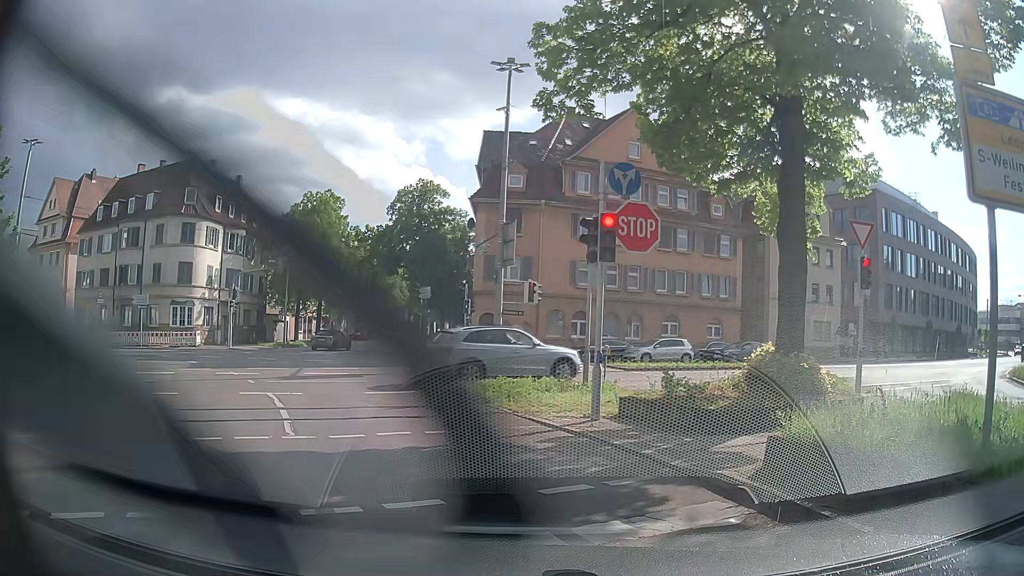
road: secondary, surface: asphalt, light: Day
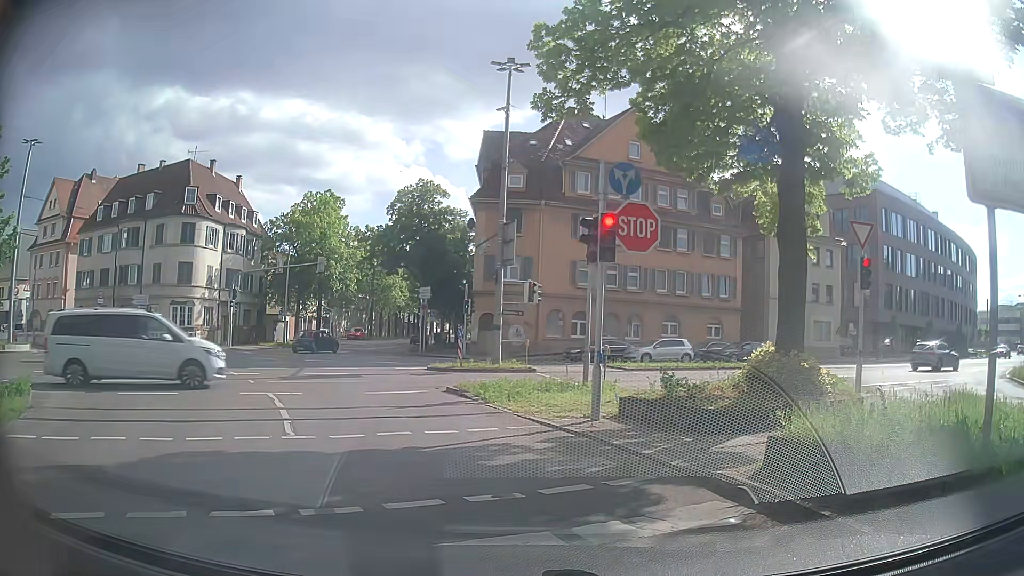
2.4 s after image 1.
(0.0, 0.0) m; 0°
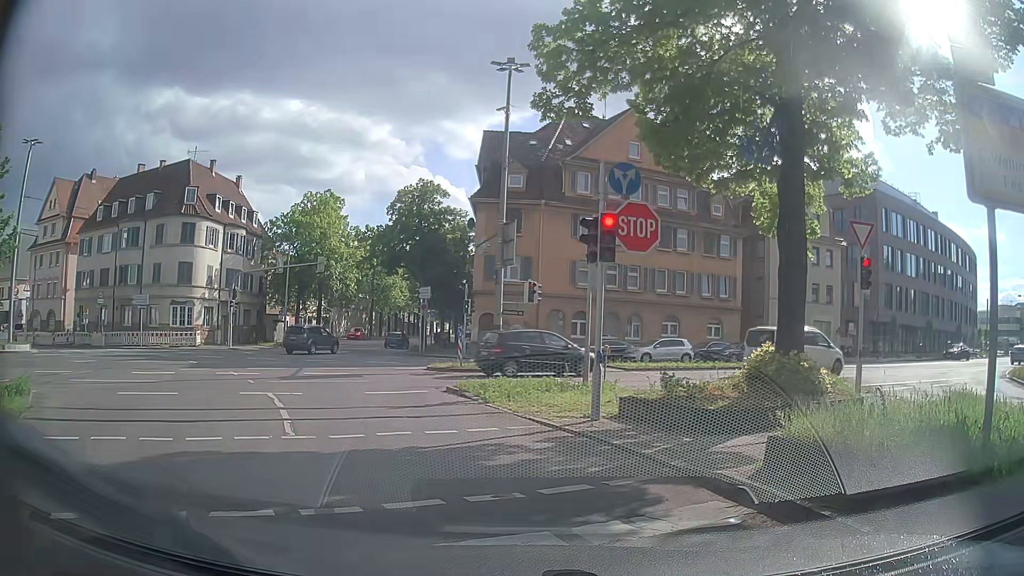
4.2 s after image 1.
(0.0, 0.0) m; 0°
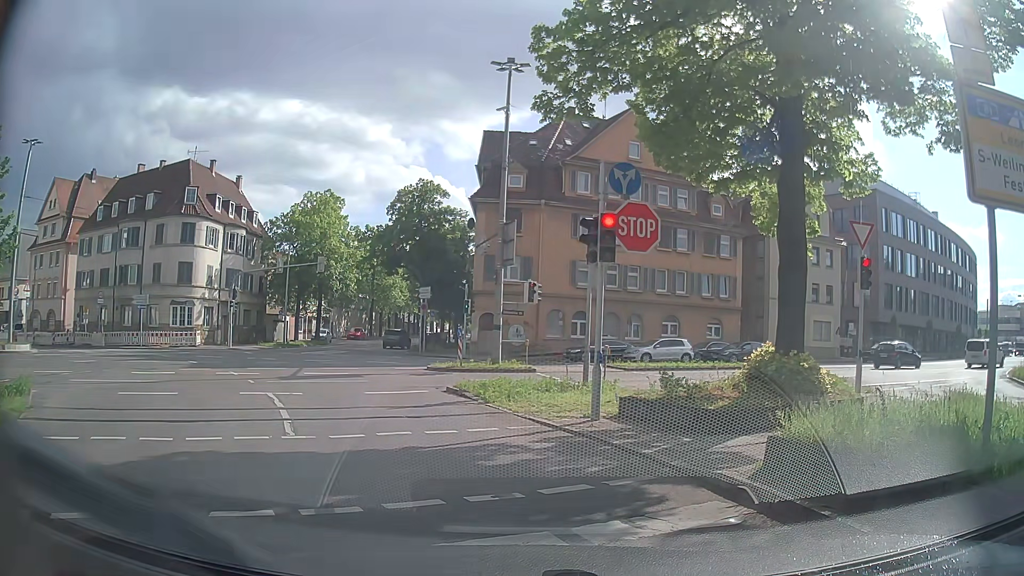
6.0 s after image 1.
(0.0, 0.0) m; 0°
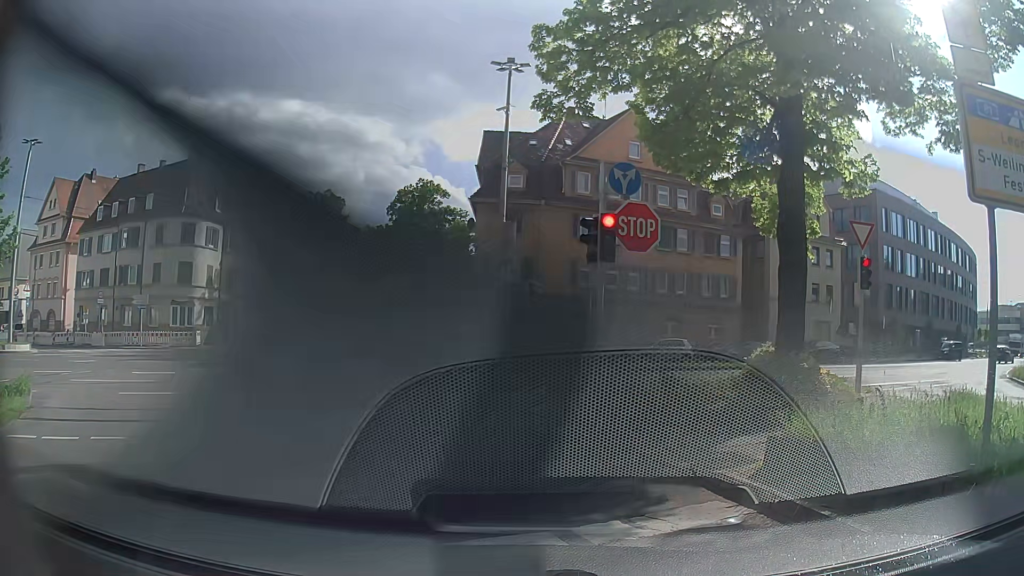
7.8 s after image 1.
(0.0, 0.0) m; 0°
